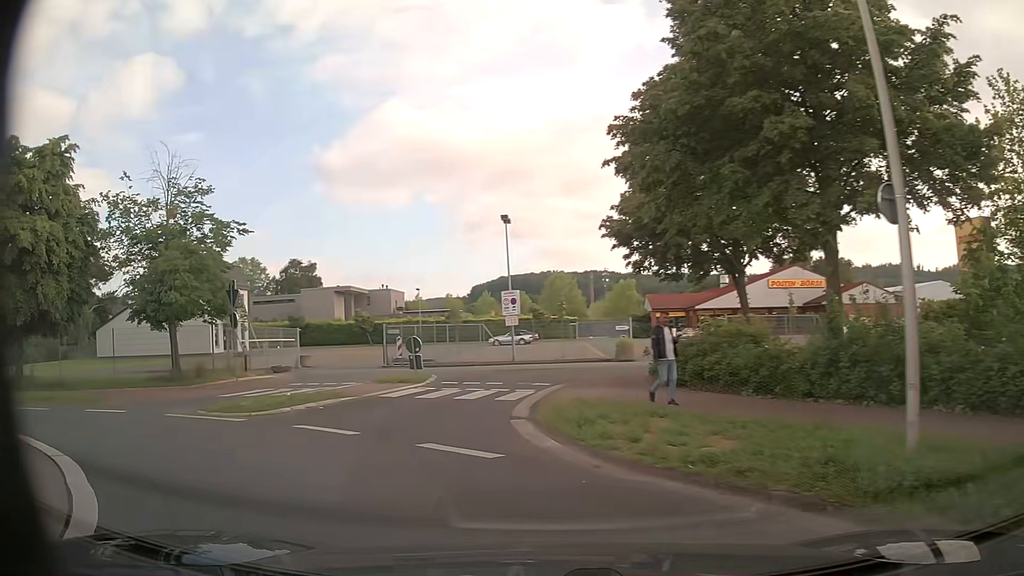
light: Day
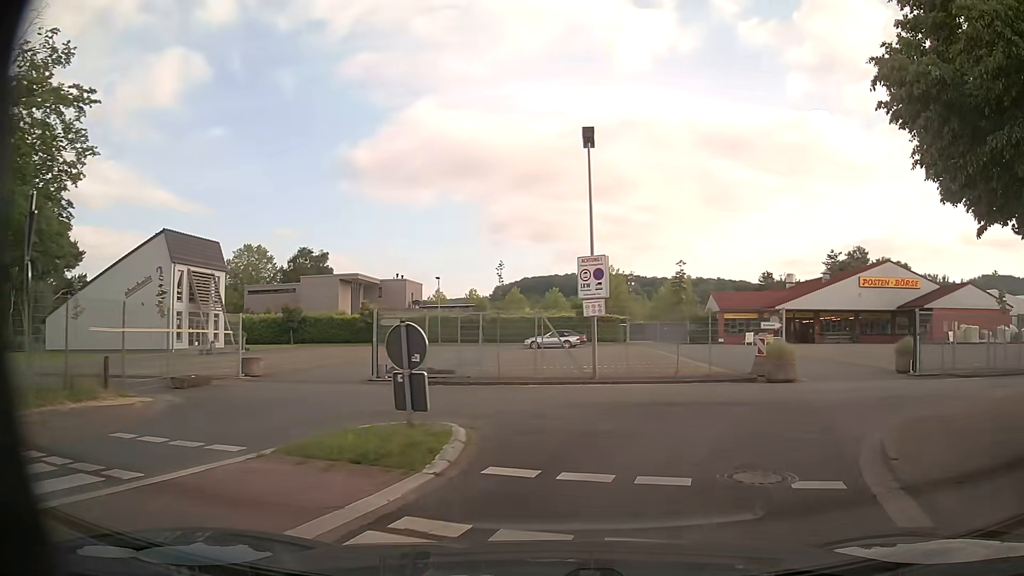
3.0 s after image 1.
(-2.8, +14.0) m; -4°
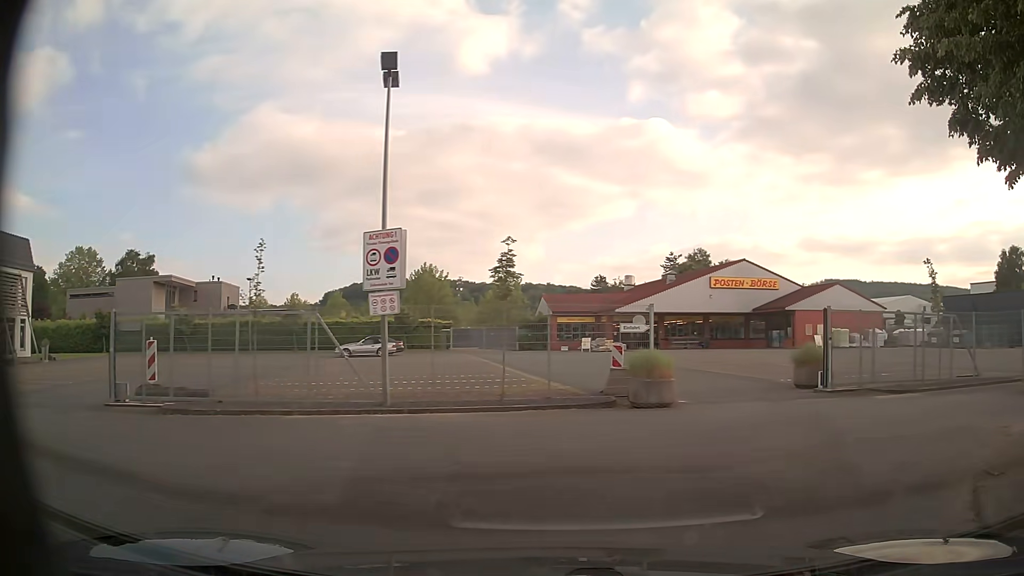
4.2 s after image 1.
(+0.6, +5.8) m; +13°
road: service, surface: asphalt
